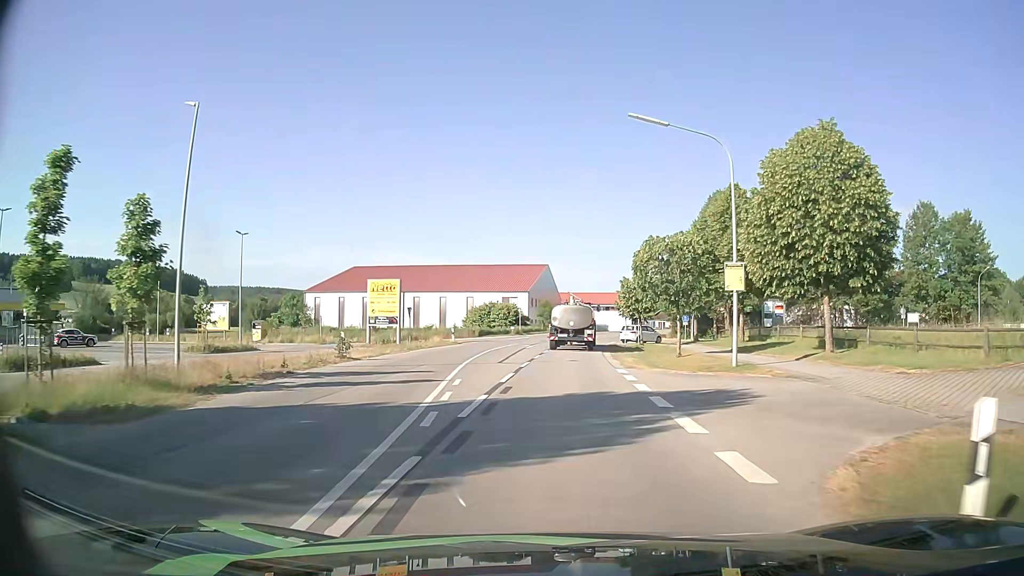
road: secondary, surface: asphalt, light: Day
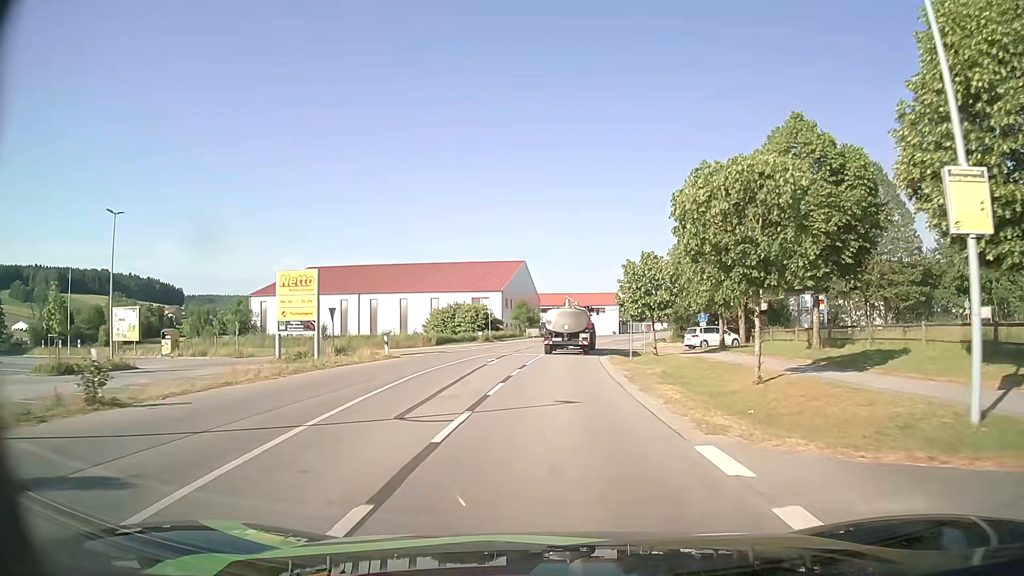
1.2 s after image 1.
(+0.3, +13.9) m; +2°
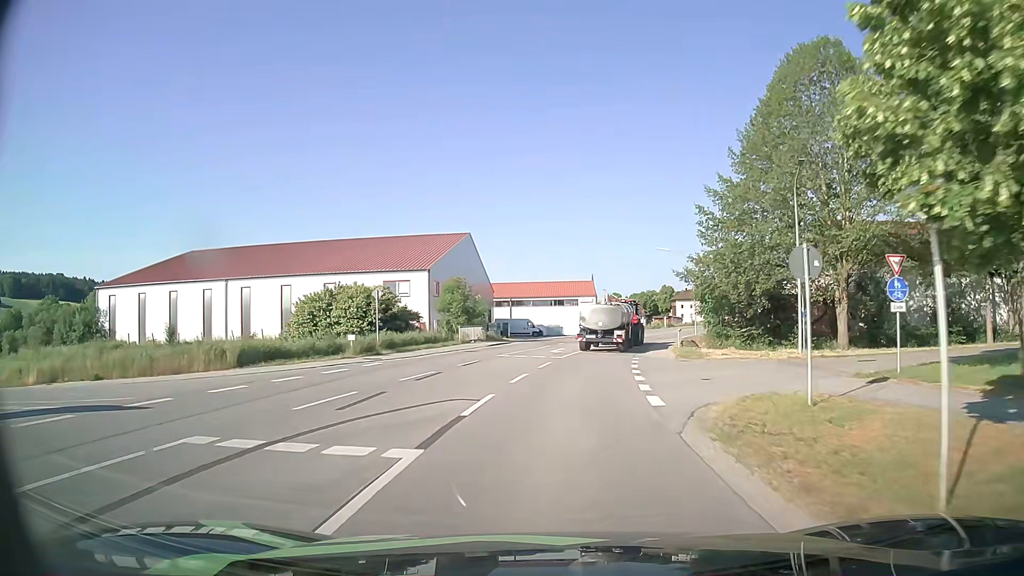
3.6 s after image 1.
(+0.6, +29.5) m; +3°
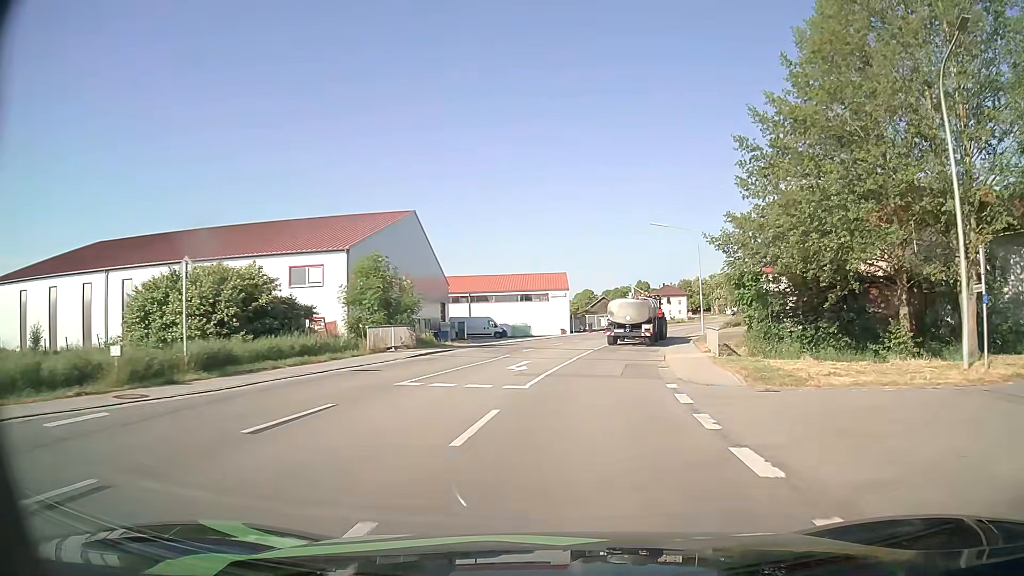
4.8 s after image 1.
(+0.3, +14.6) m; +3°
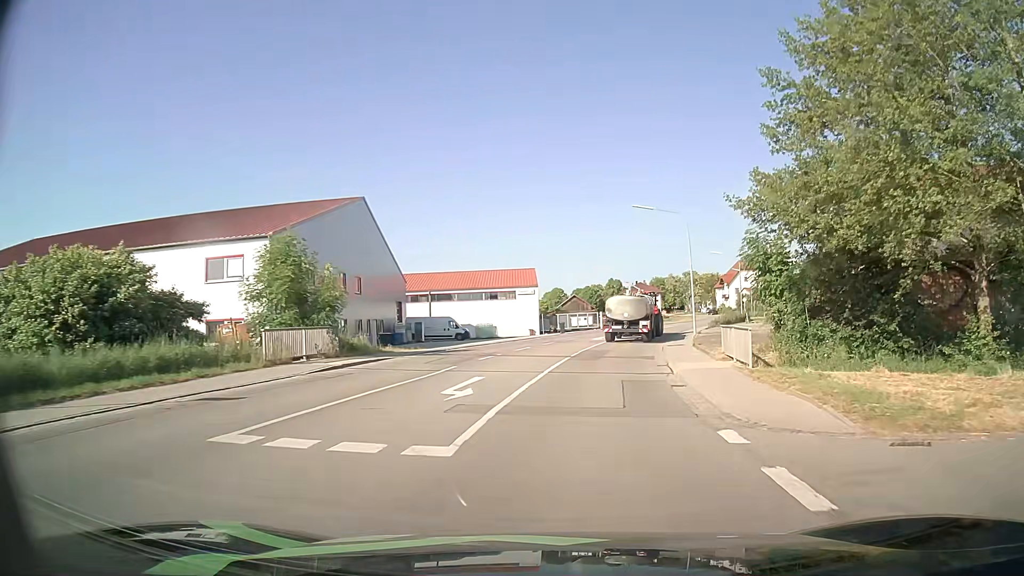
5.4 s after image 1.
(+0.1, +7.2) m; +2°
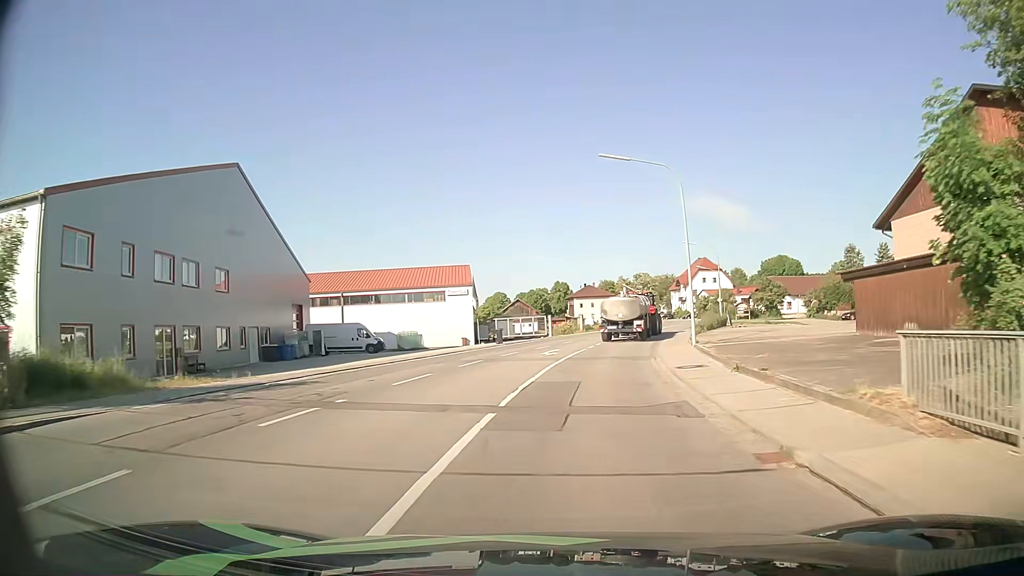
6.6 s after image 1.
(+0.6, +14.1) m; +4°
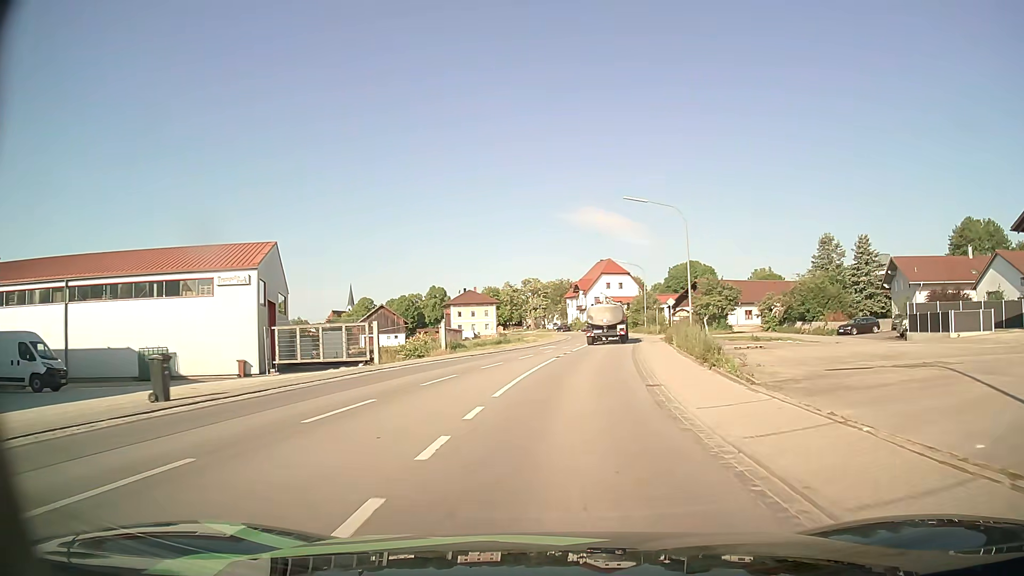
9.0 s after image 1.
(+2.5, +28.0) m; +10°
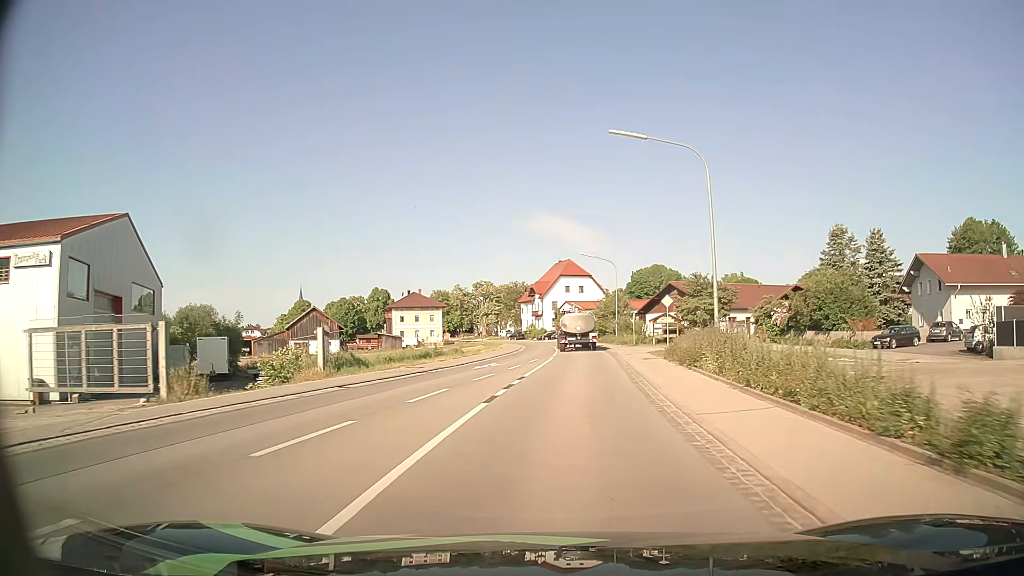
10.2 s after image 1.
(+0.6, +14.2) m; +4°
(0, +10) (+1, +20) (+1, +30) (+2, +40) (+2, +50) (+2, +60) (+2, +70) (+1, +80) (0, +90) (-1, +100) m
